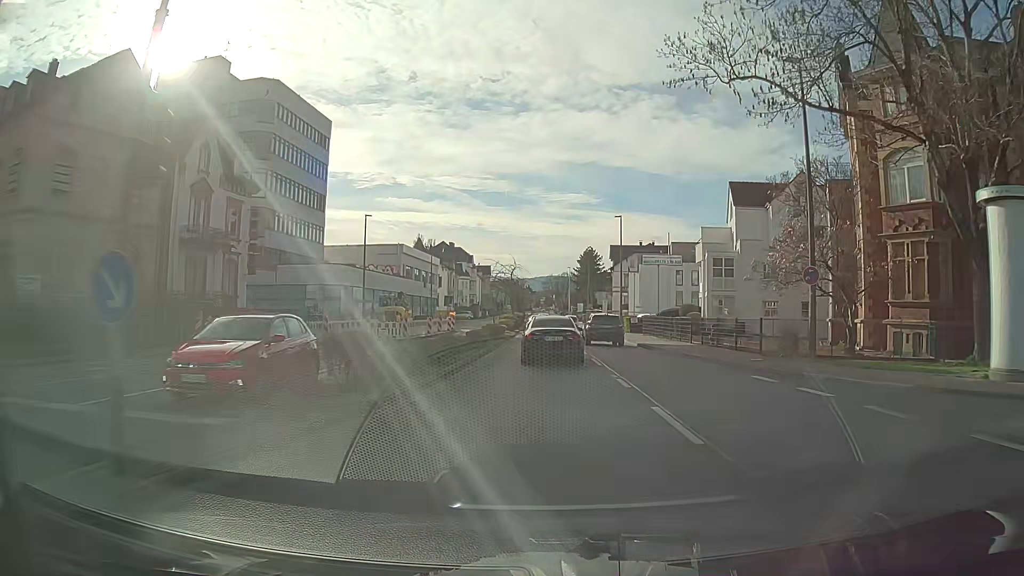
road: tertiary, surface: asphalt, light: Day
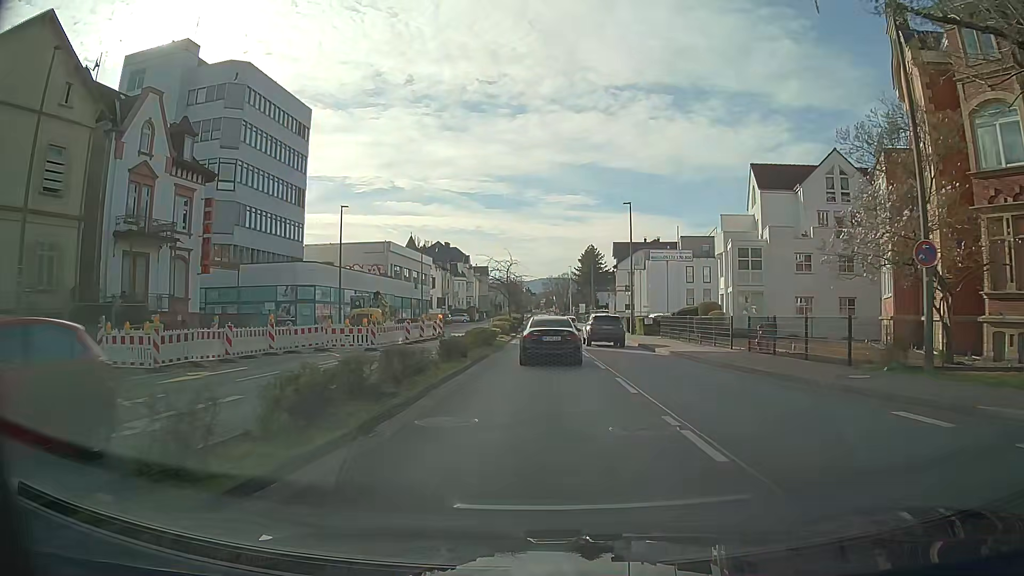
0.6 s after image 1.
(0.0, +7.2) m; 0°
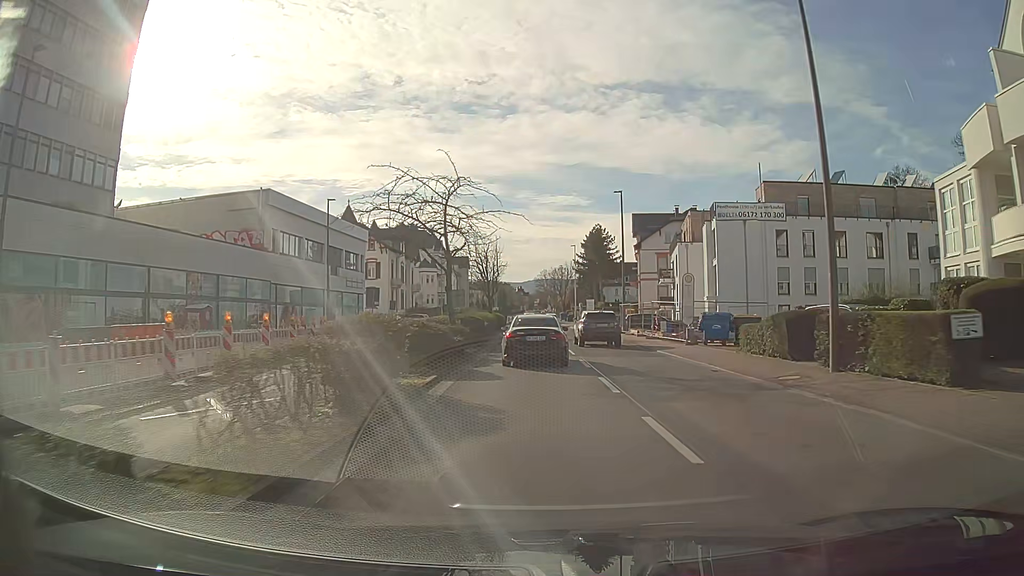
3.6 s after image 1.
(+0.2, +36.5) m; +1°
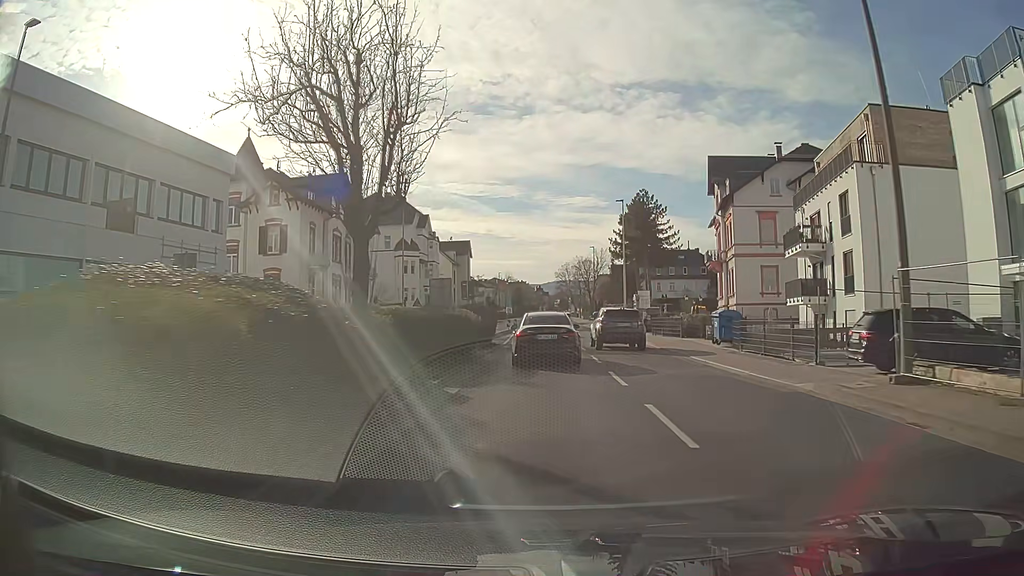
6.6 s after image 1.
(-0.5, +35.7) m; -1°
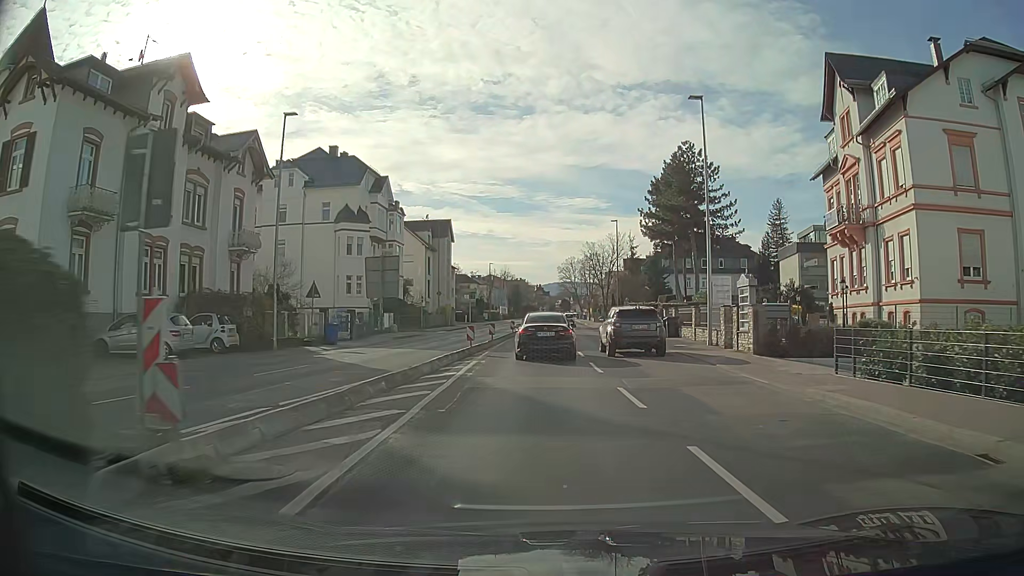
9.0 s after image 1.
(-0.1, +27.0) m; 0°
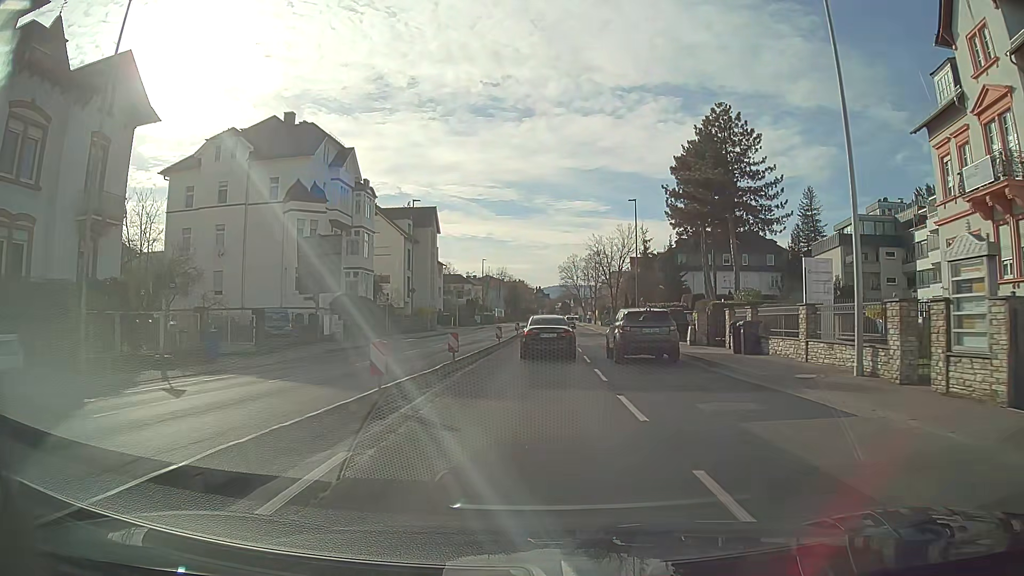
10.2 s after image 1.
(-0.1, +13.2) m; 0°
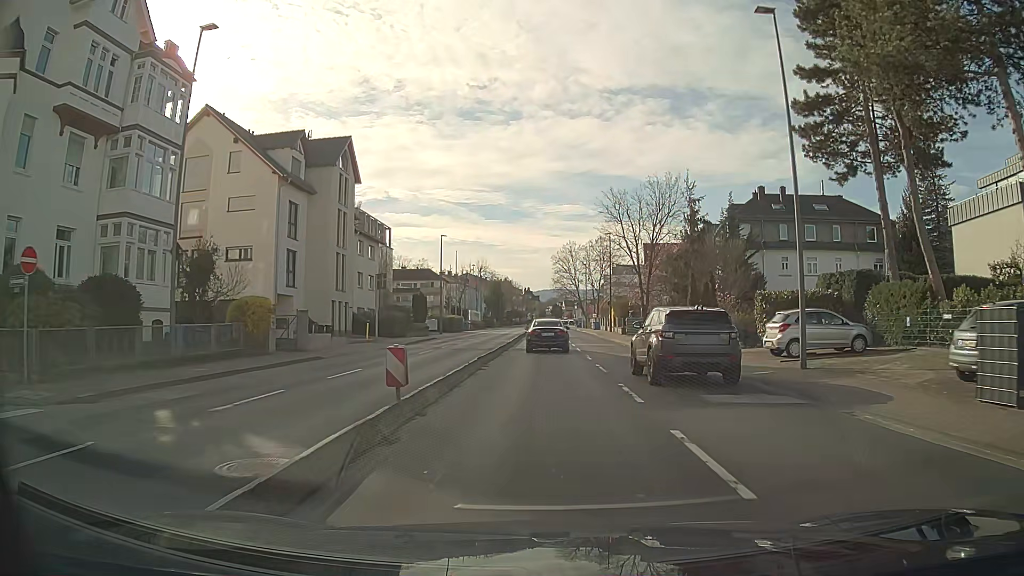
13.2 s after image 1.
(+0.1, +34.2) m; +1°
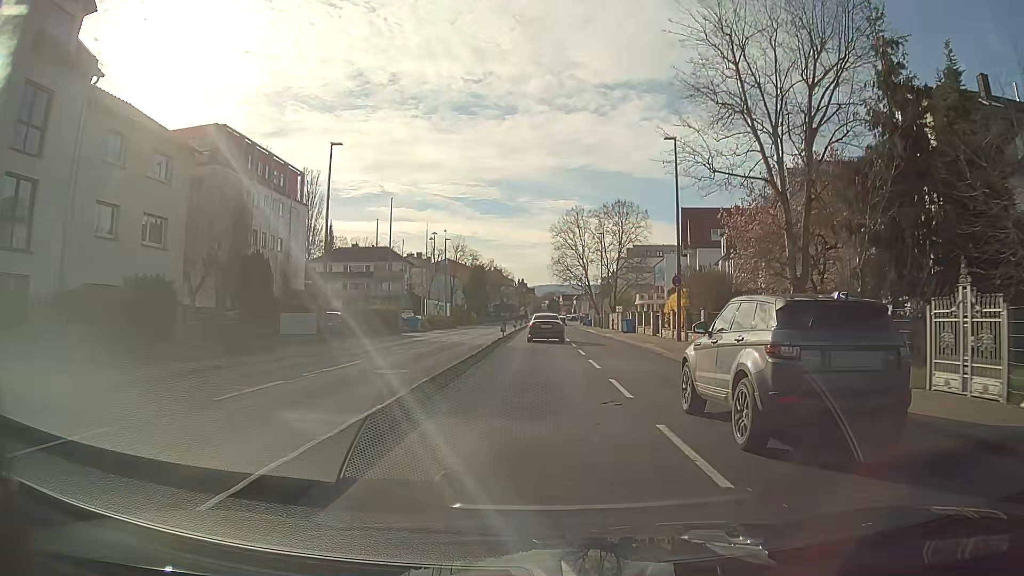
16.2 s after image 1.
(+0.1, +35.9) m; 0°
(0, +10) (0, +20) (0, +30) (0, +40) (0, +50) (0, +60) (0, +70) (0, +80) (0, +90) (+1, +100) m
